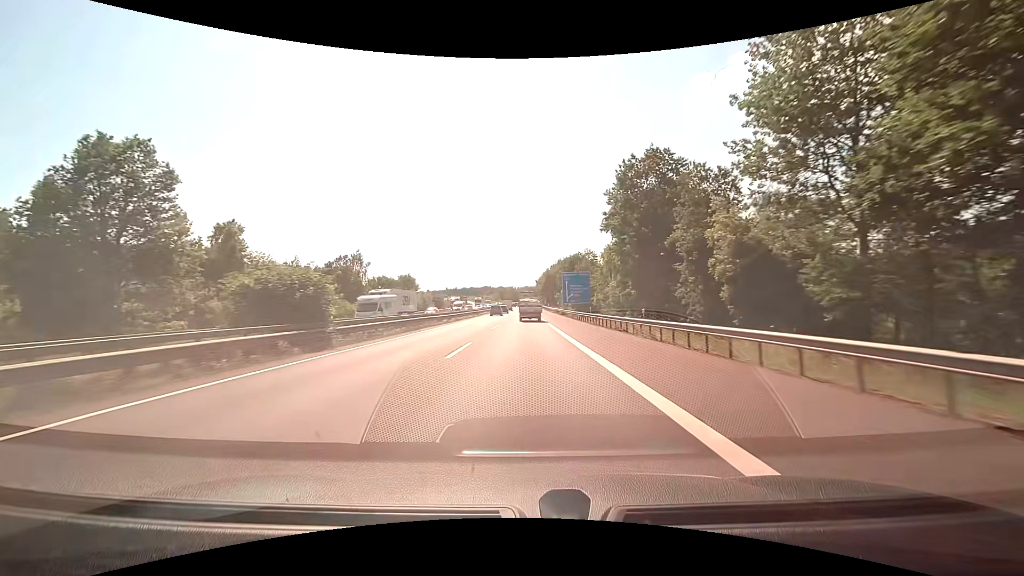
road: motorway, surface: asphalt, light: Day
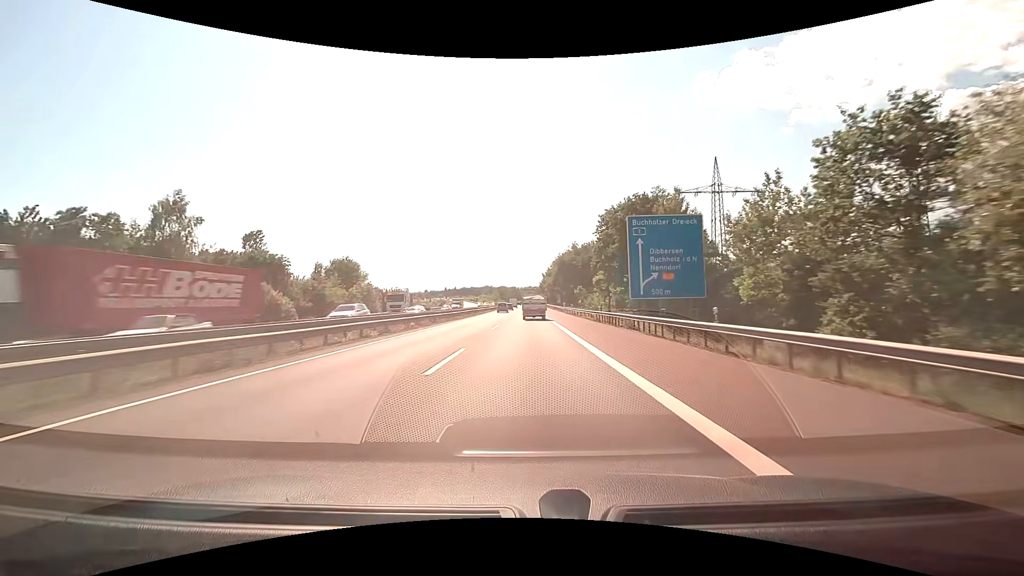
(0.0, +57.2) m; 0°
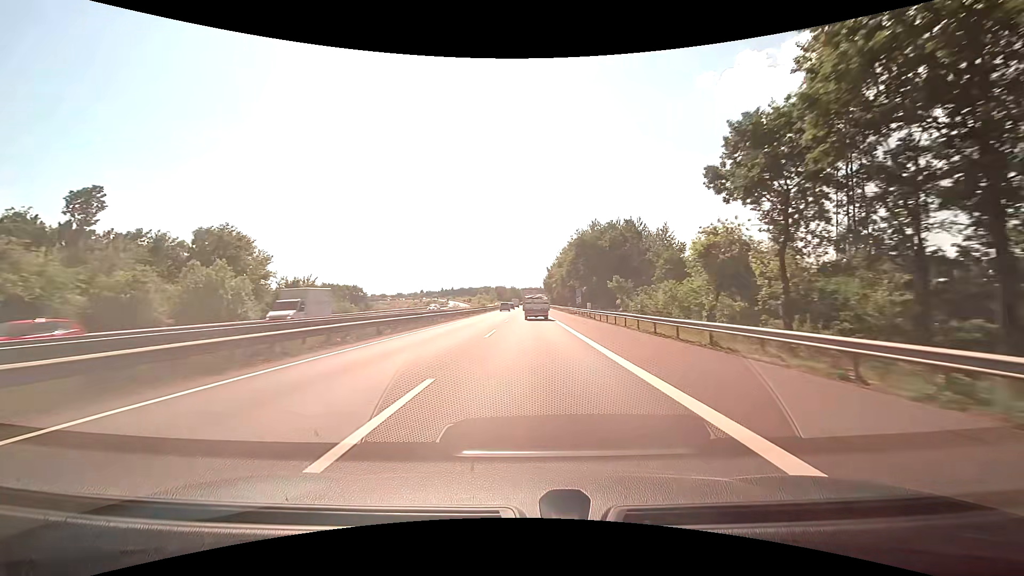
(-0.1, +42.5) m; 0°
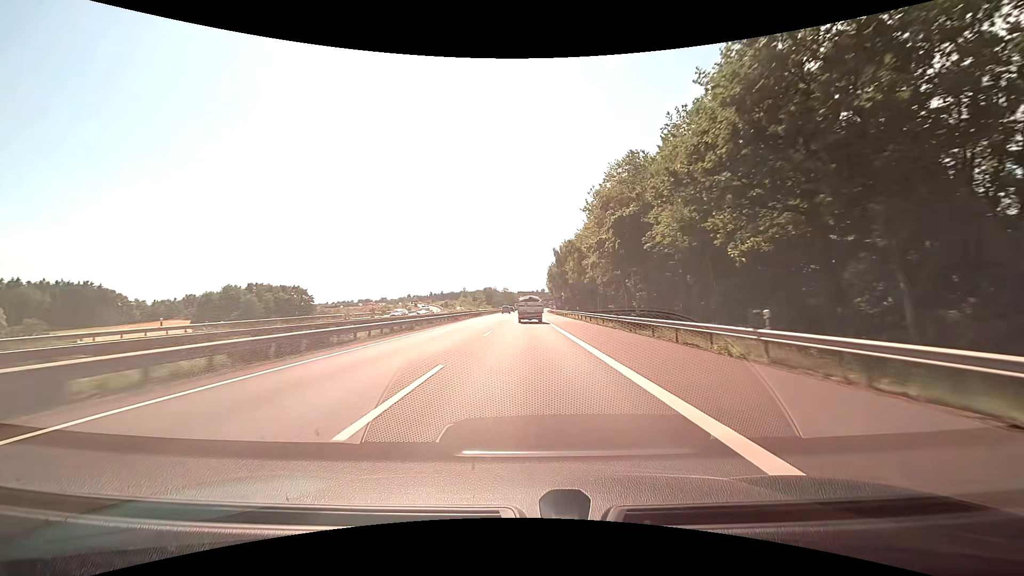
(+0.3, +68.7) m; 0°
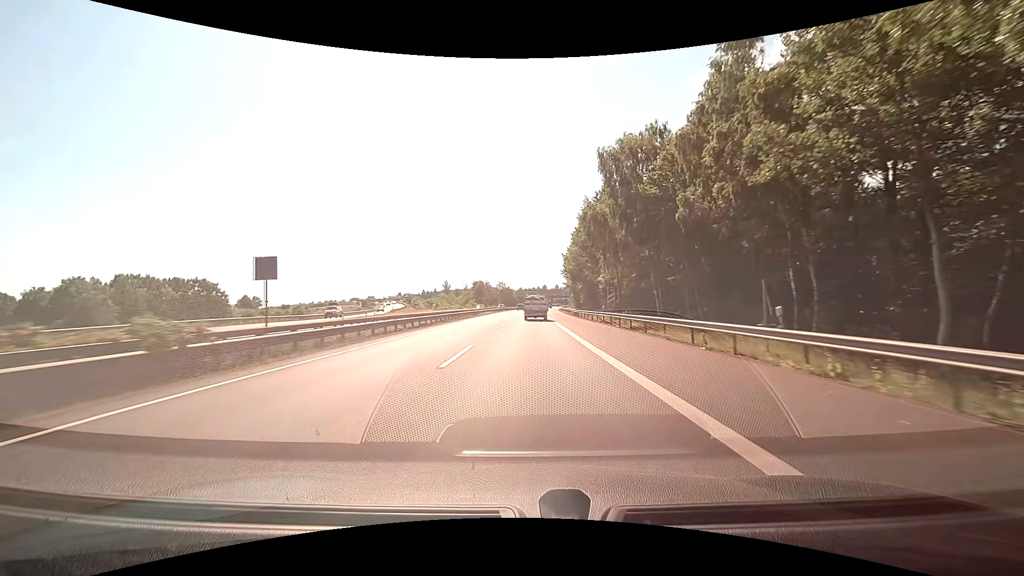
(0.0, +66.0) m; 0°
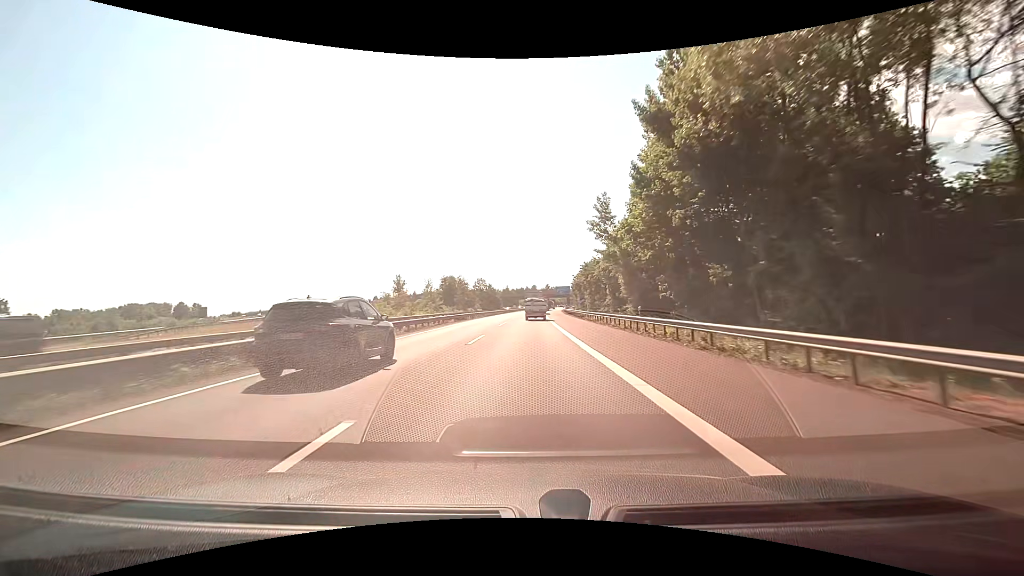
(+0.8, +64.6) m; +1°
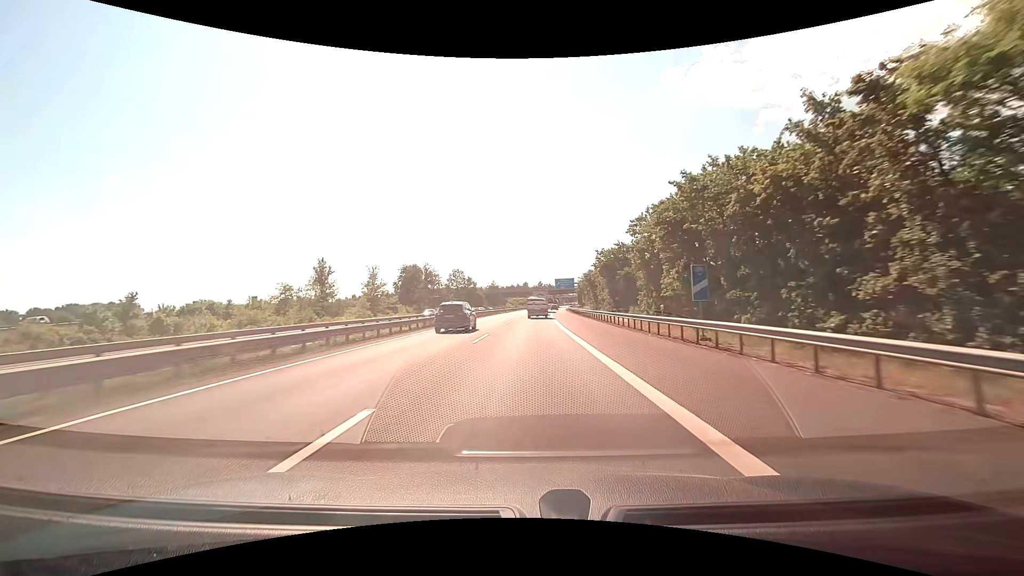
(+0.4, +52.7) m; +1°
(0, +10) (0, +20) (0, +30) (0, +40) (+1, +50) (+1, +60) (+1, +70) (+2, +80) (+2, +90) (+3, +100) m
